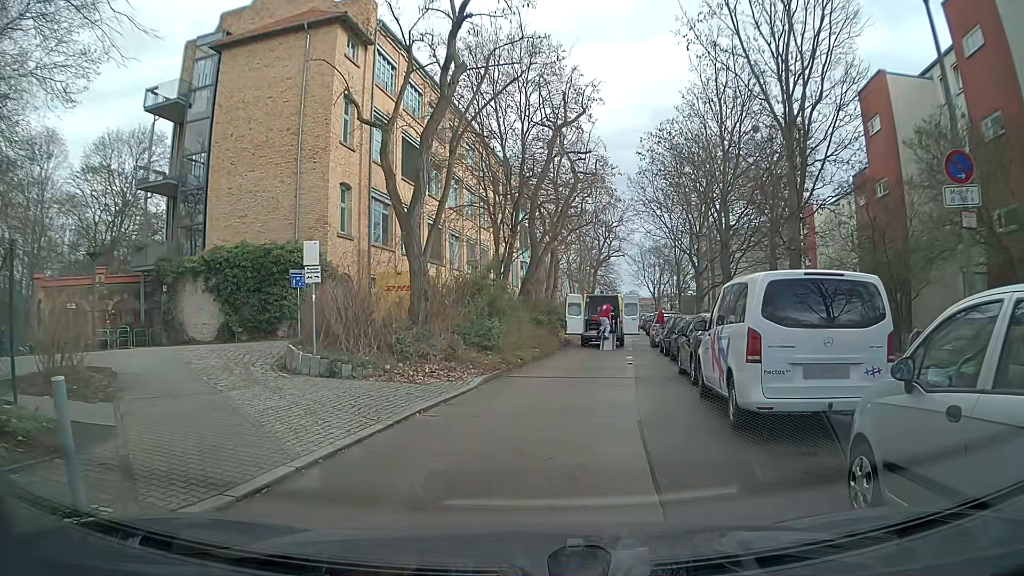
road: residential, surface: asphalt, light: Day
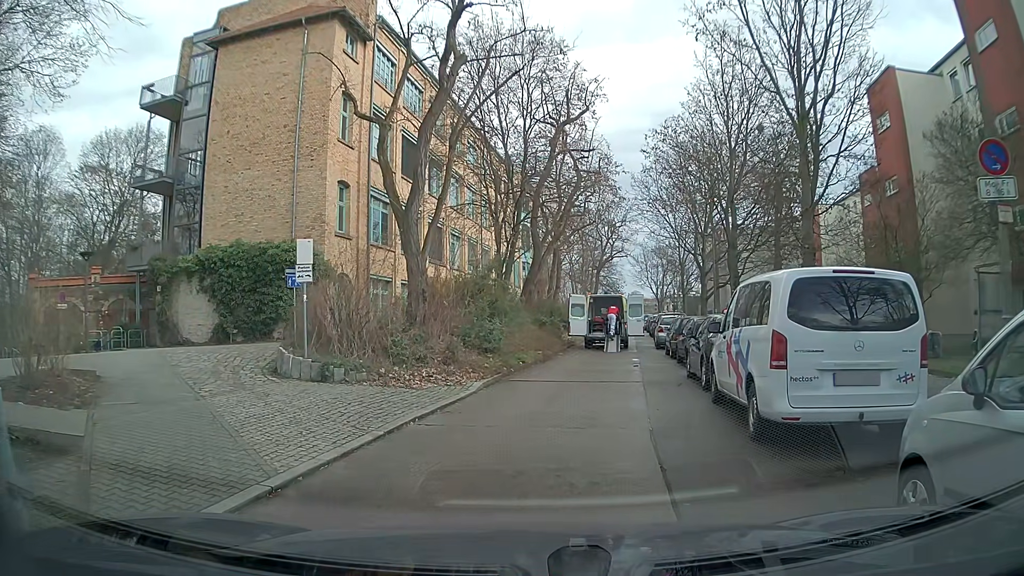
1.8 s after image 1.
(0.0, +0.7) m; 0°
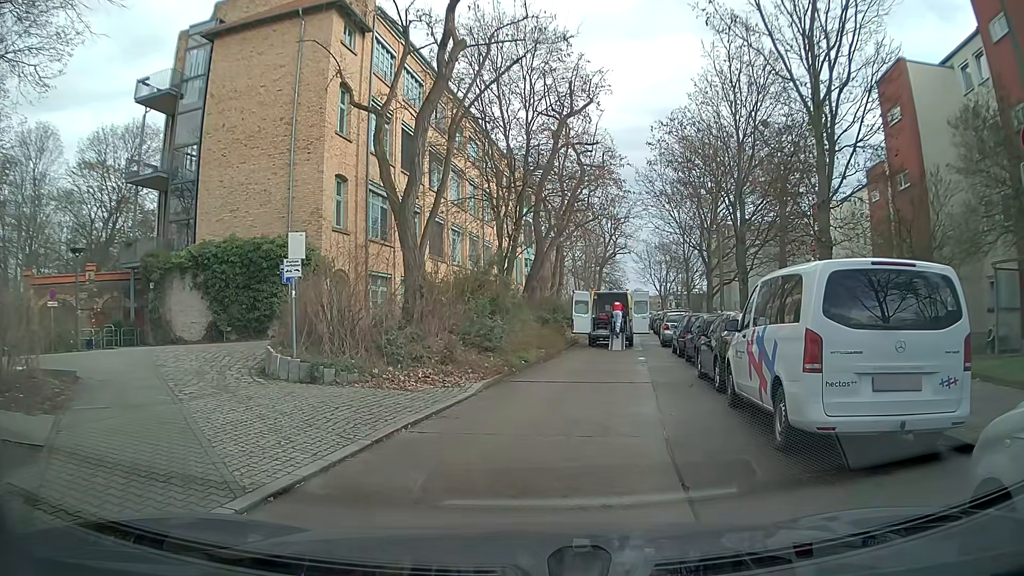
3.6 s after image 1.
(0.0, +0.8) m; 0°
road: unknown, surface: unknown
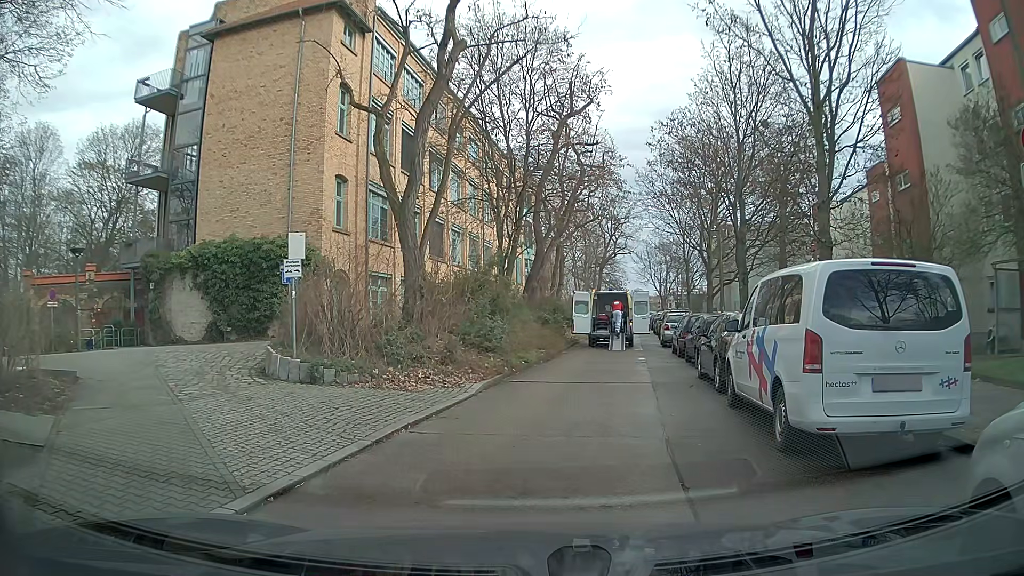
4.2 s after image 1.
(0.0, 0.0) m; 0°
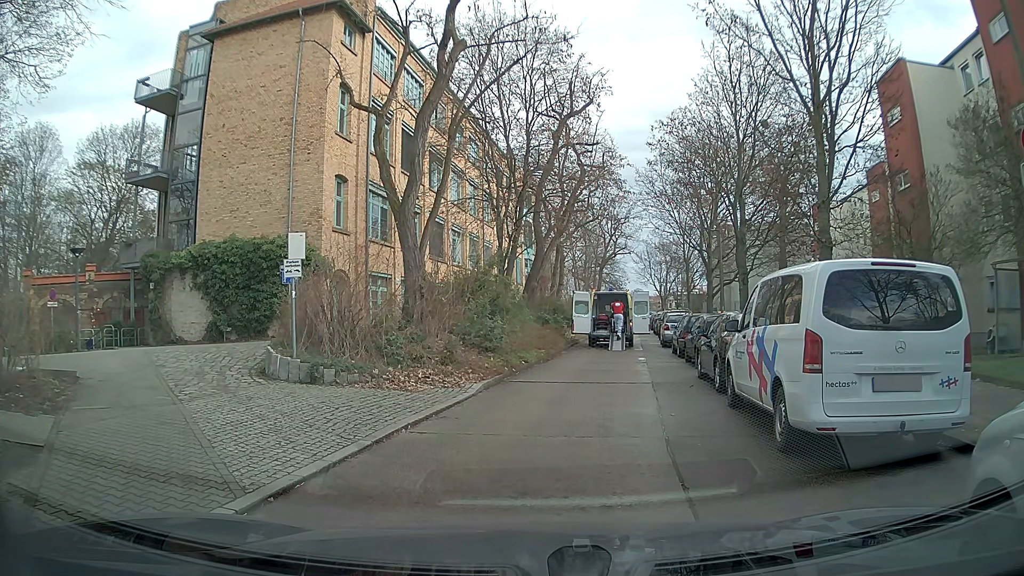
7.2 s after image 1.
(0.0, 0.0) m; 0°
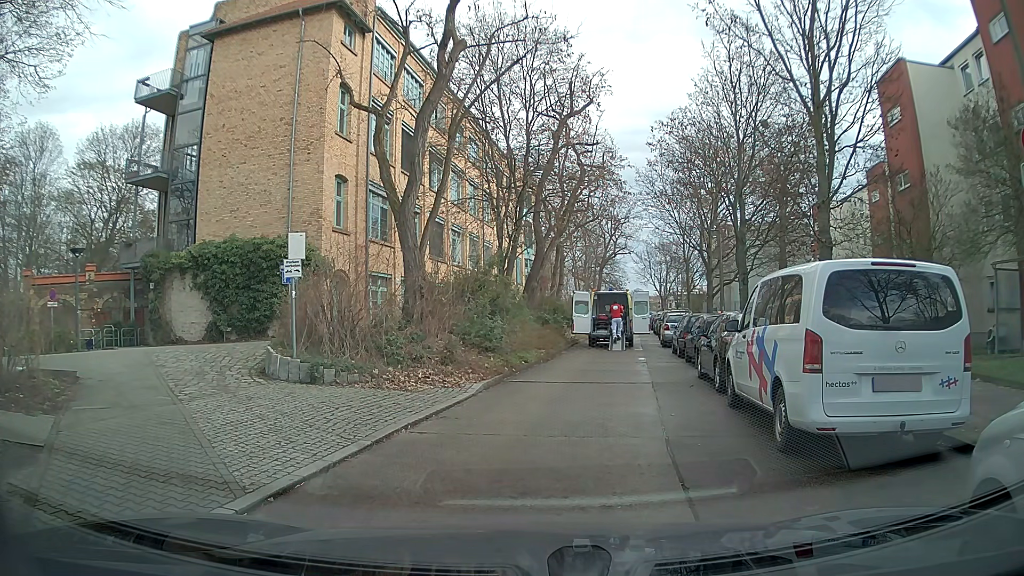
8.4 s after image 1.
(0.0, 0.0) m; 0°
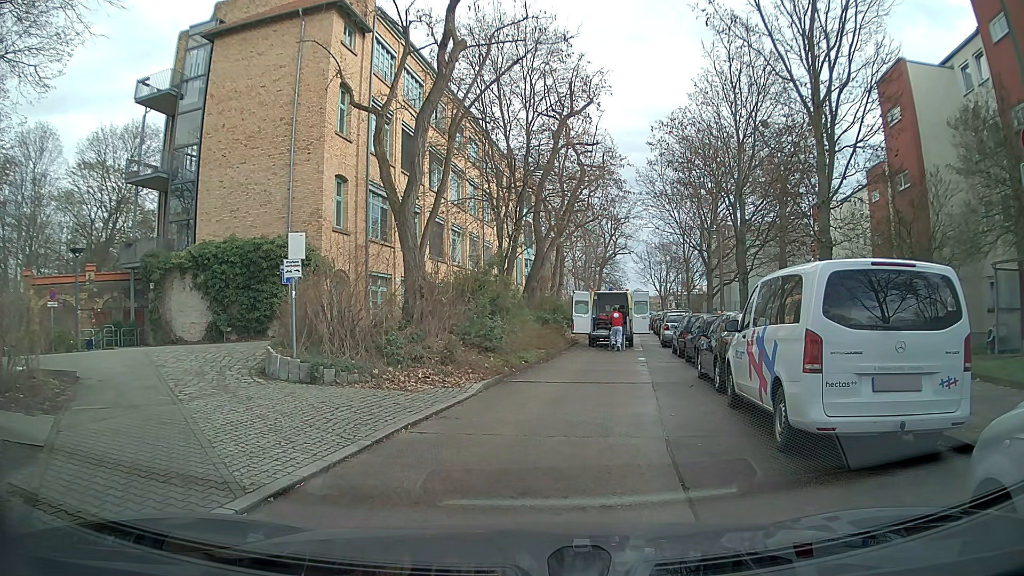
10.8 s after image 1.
(0.0, 0.0) m; 0°
